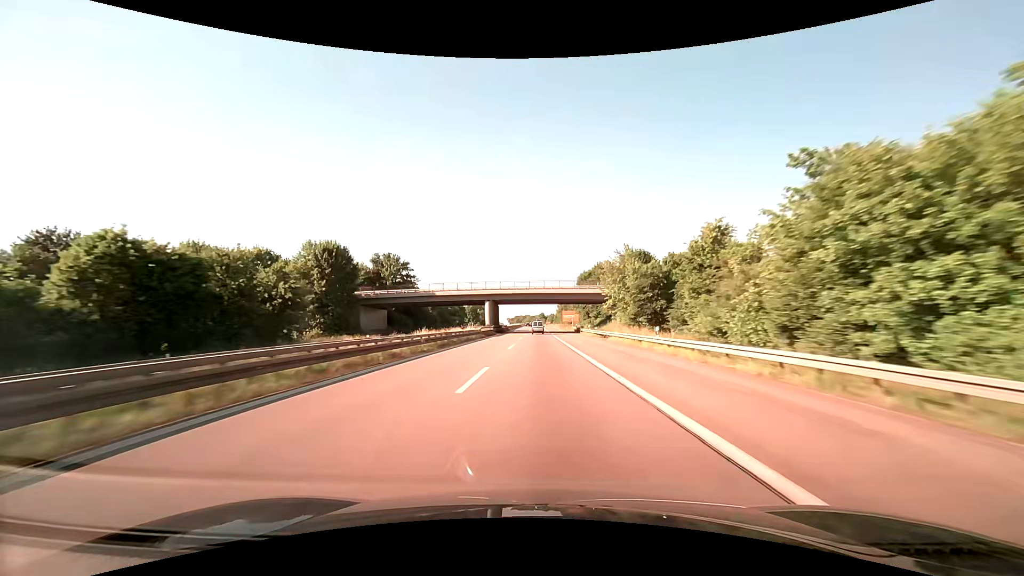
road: trunk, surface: asphalt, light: Day
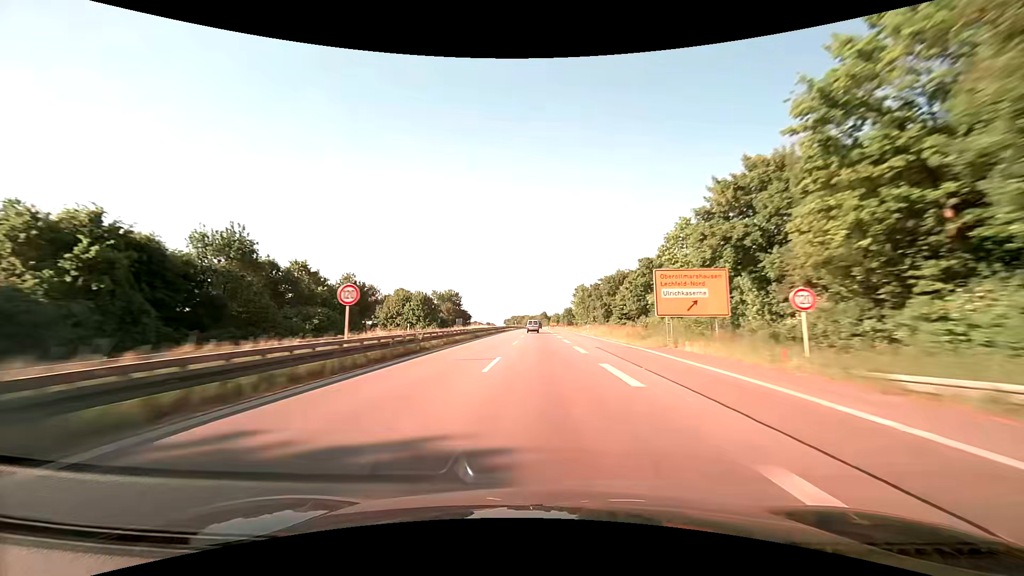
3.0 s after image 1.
(-0.3, +103.6) m; 0°
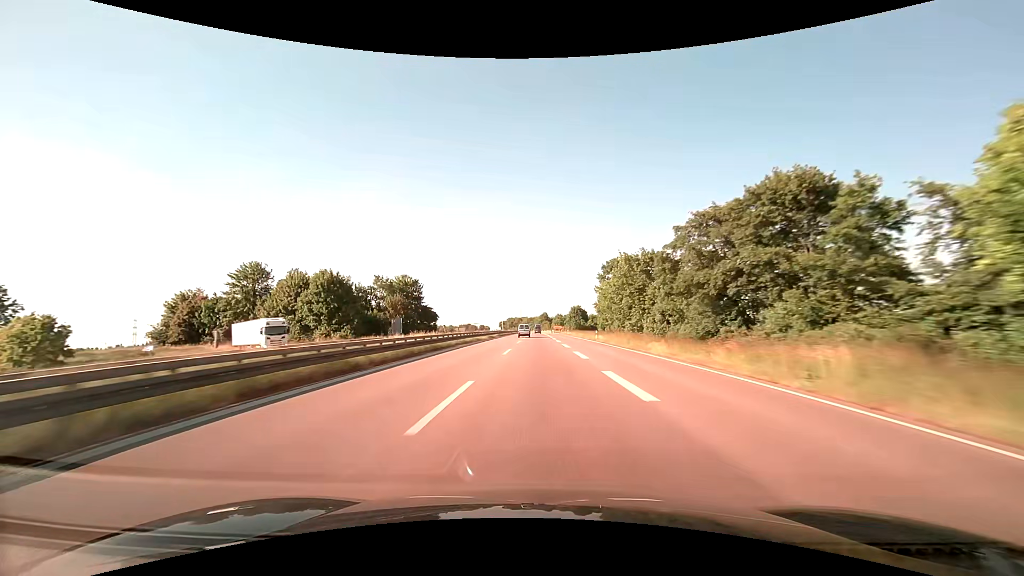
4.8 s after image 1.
(+0.3, +61.4) m; 0°
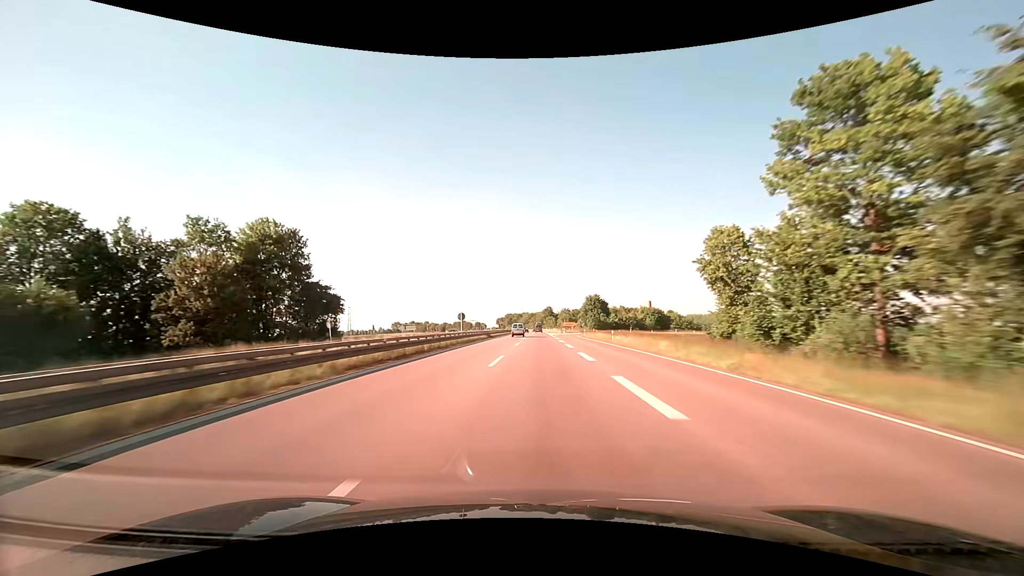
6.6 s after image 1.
(0.0, +61.7) m; 0°
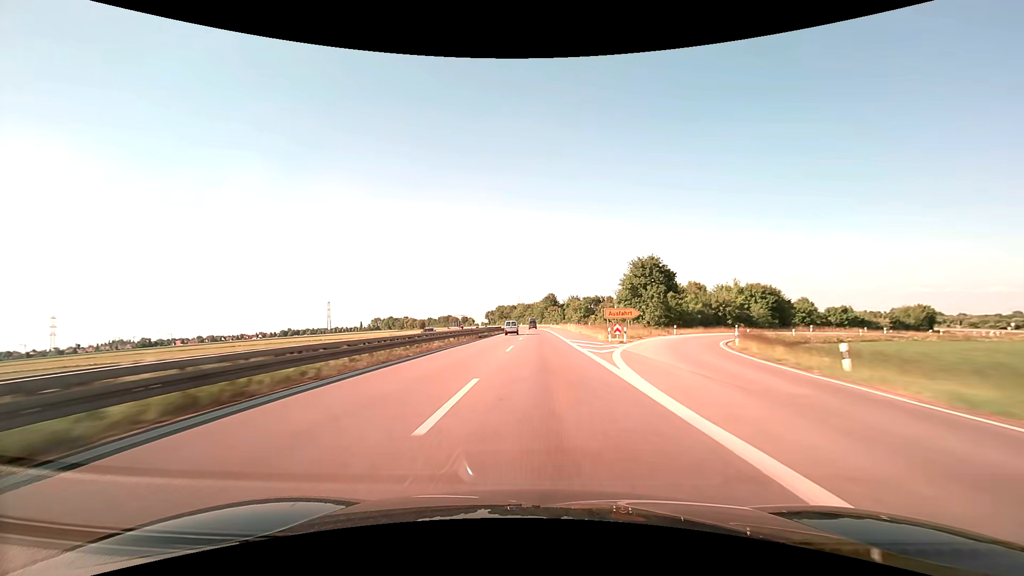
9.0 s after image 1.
(+0.1, +82.1) m; 0°
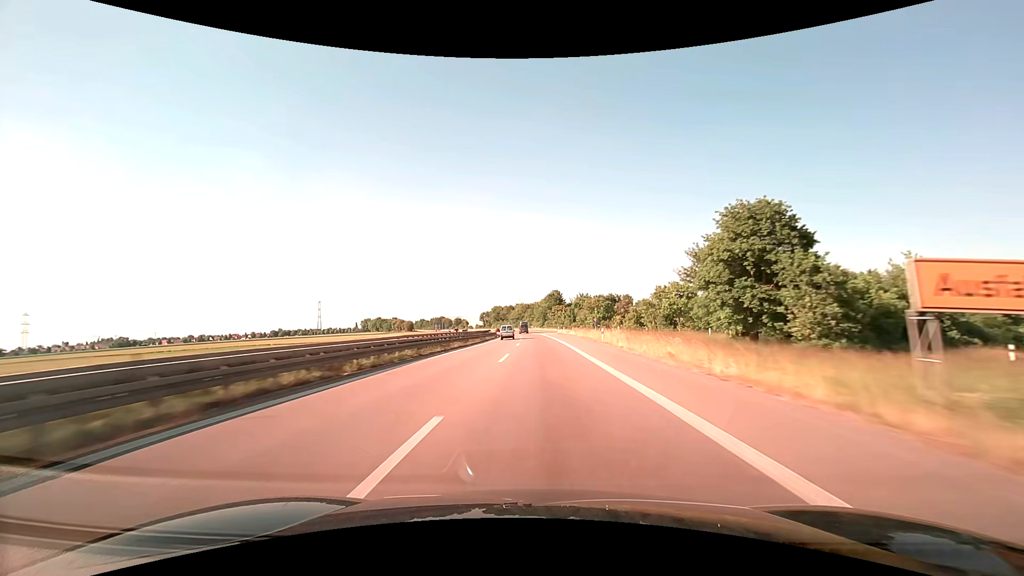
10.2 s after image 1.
(-0.1, +40.5) m; 0°
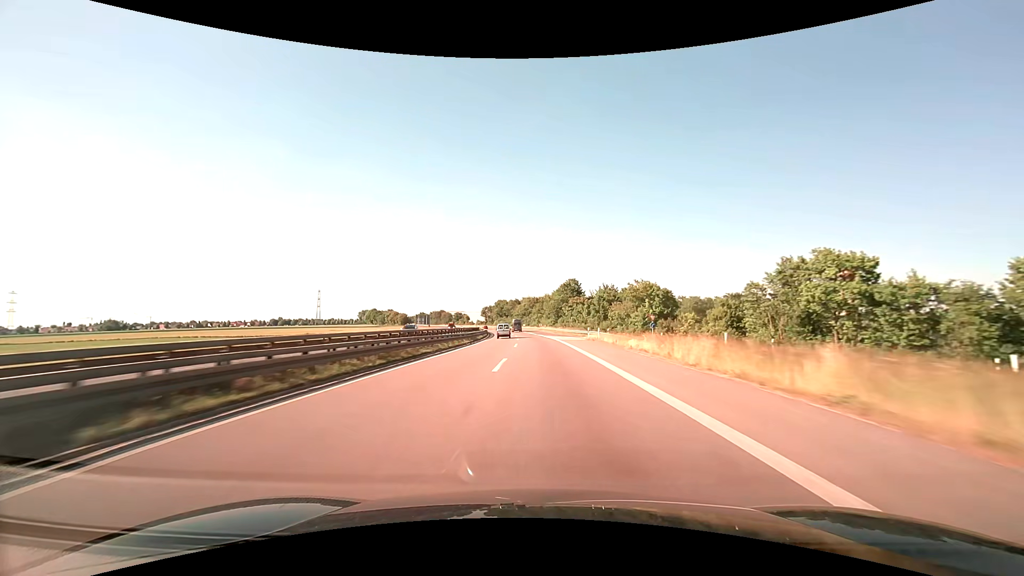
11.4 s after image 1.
(-0.2, +40.5) m; -1°
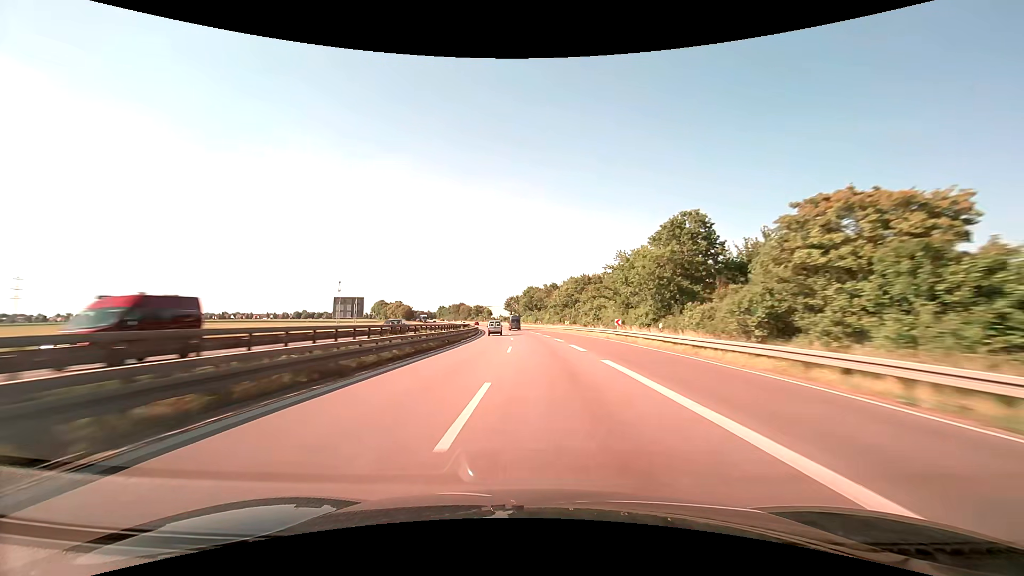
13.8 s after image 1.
(-2.5, +81.5) m; -4°
(0, +10) (0, +20) (-1, +30) (-1, +40) (-2, +50) (-3, +60) (-4, +70) (-5, +80) (-6, +90) (-7, +100) m
